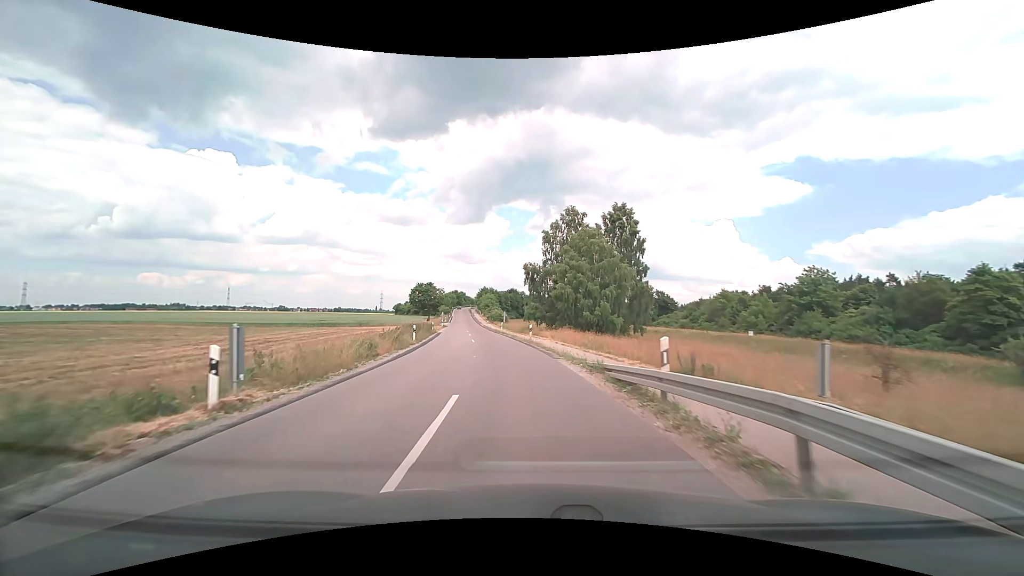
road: tertiary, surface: asphalt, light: Day
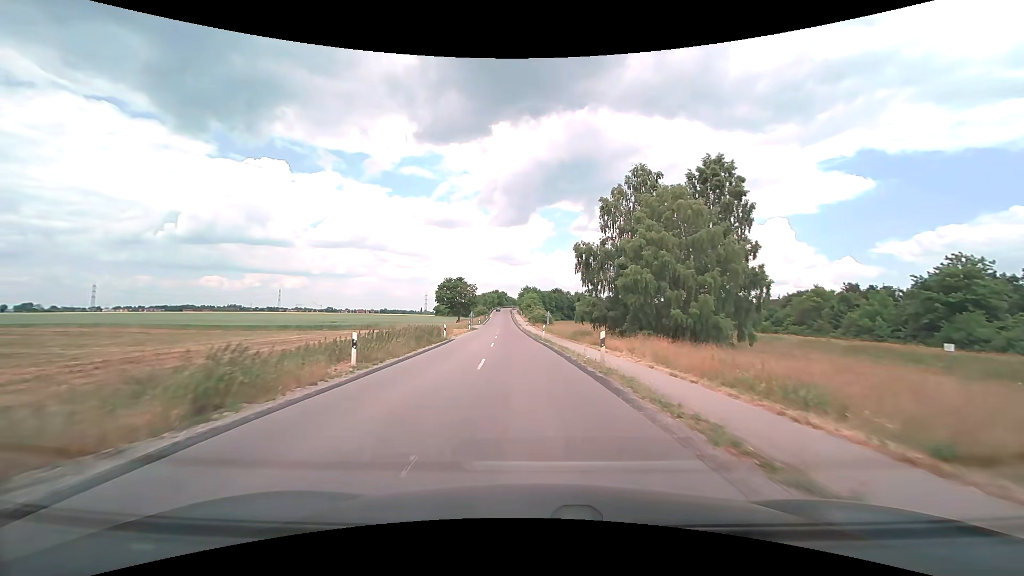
(-0.9, +16.6) m; -5°
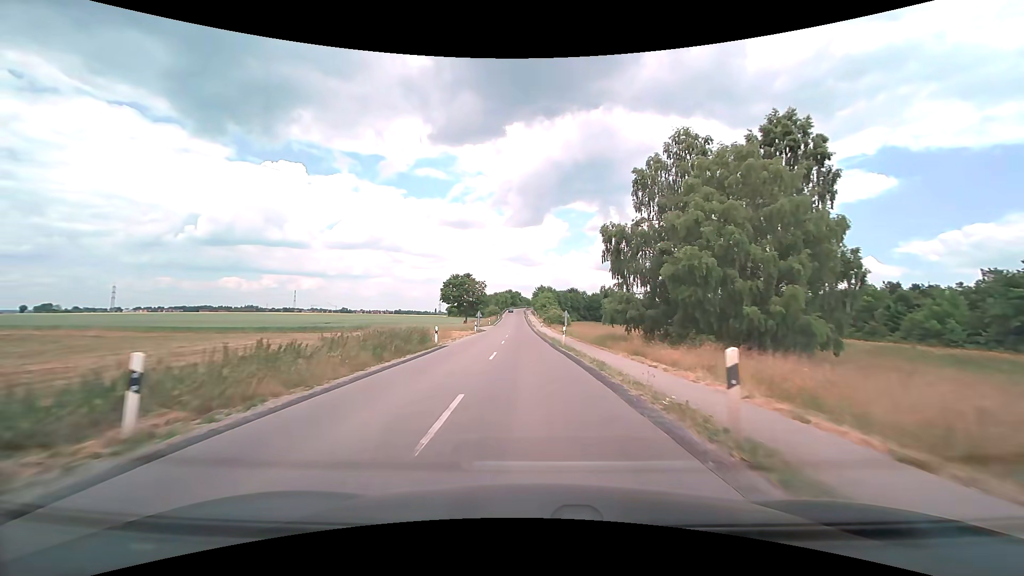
(-0.1, +8.5) m; -2°
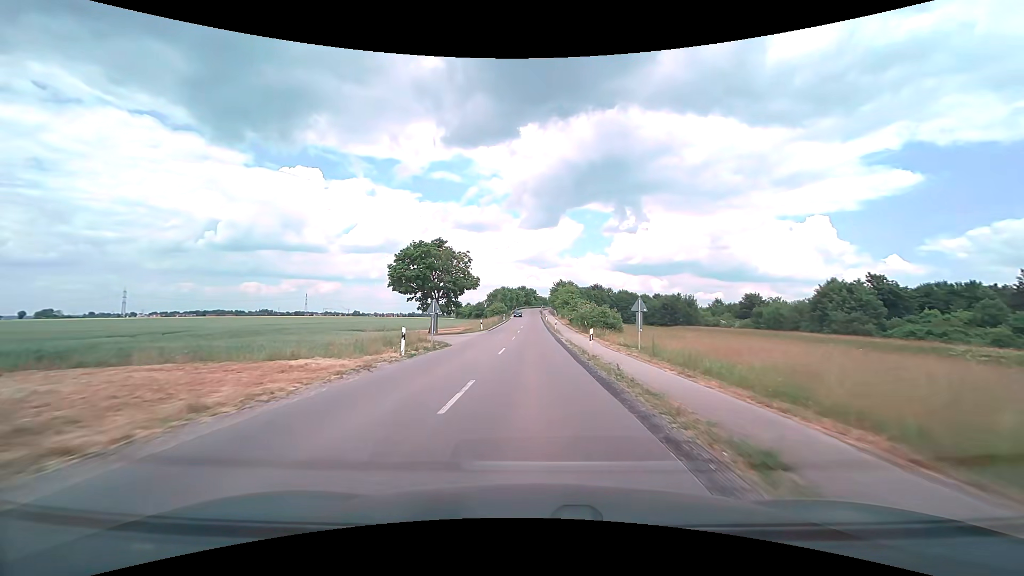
(-0.8, +35.1) m; -2°
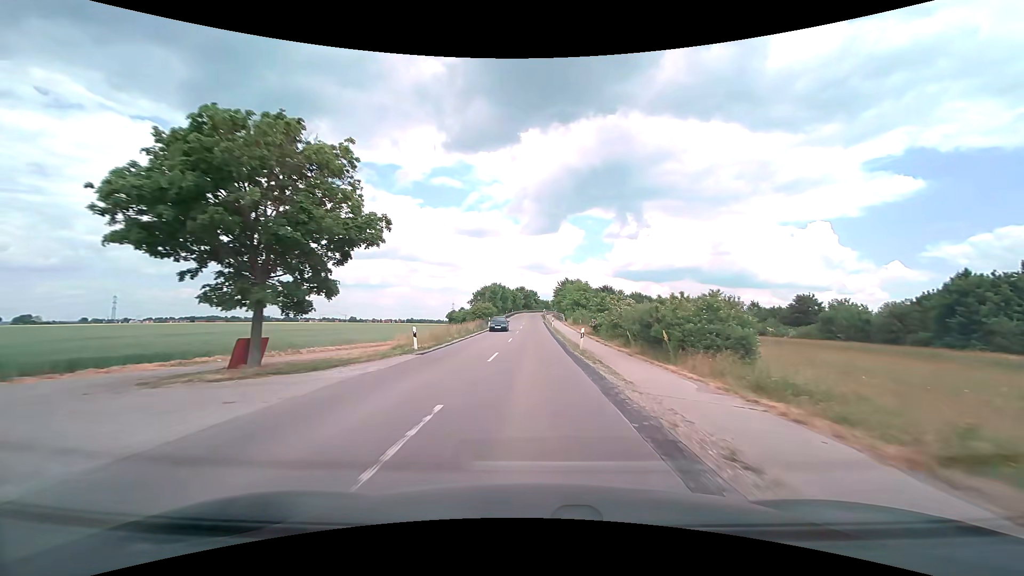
(-0.1, +28.1) m; 0°
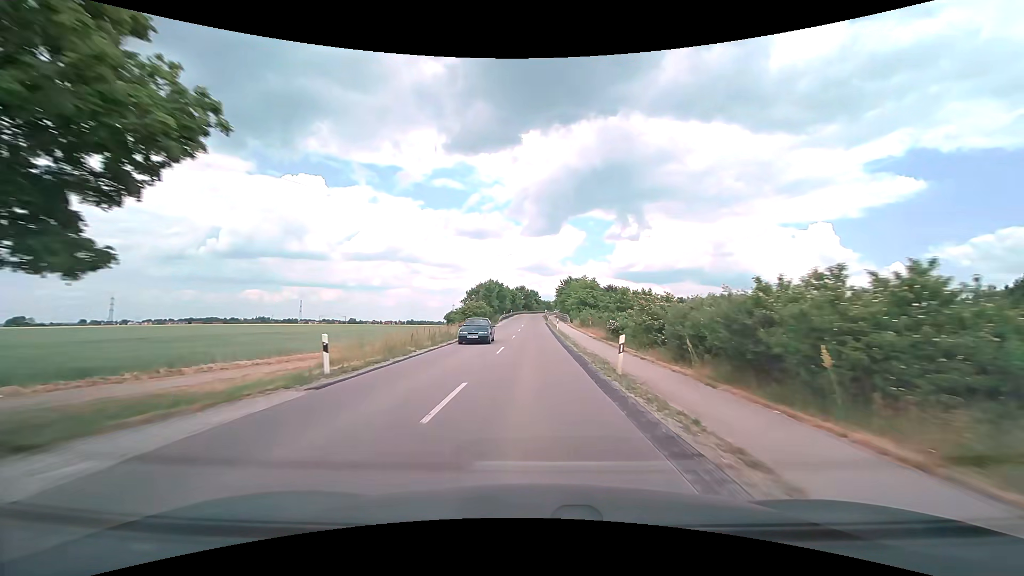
(0.0, +9.7) m; 0°
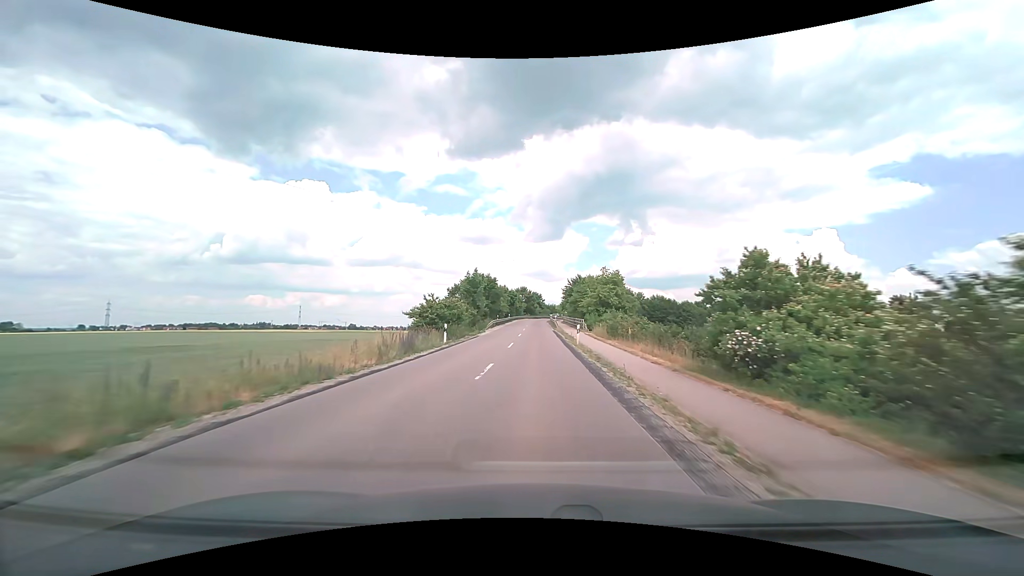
(0.0, +19.9) m; -1°
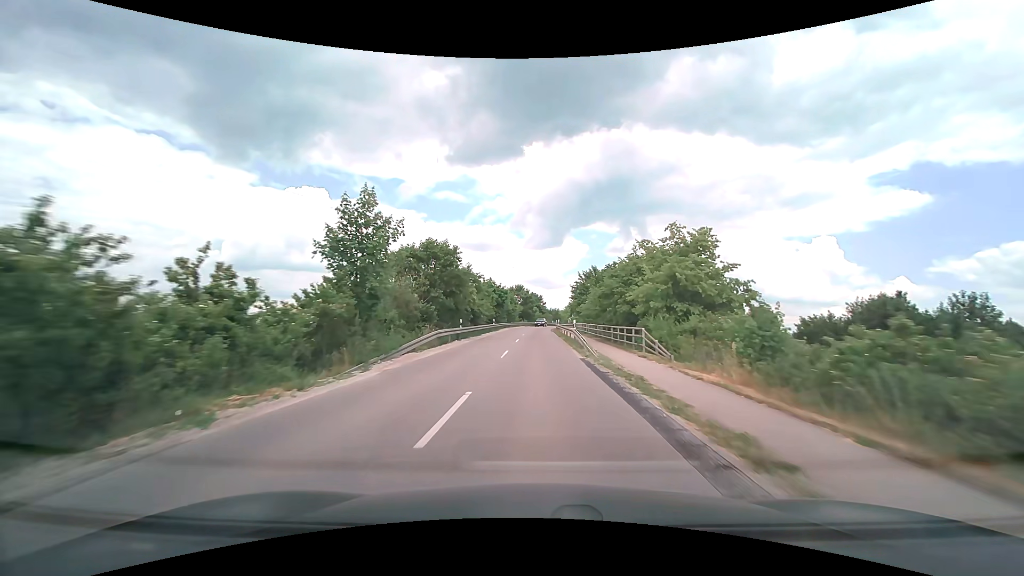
(+0.1, +30.6) m; 0°
(0, +10) (0, +20) (0, +30) (0, +40) (0, +50) (0, +60) (+1, +70) (+1, +80) (+2, +90) (+4, +100) m
